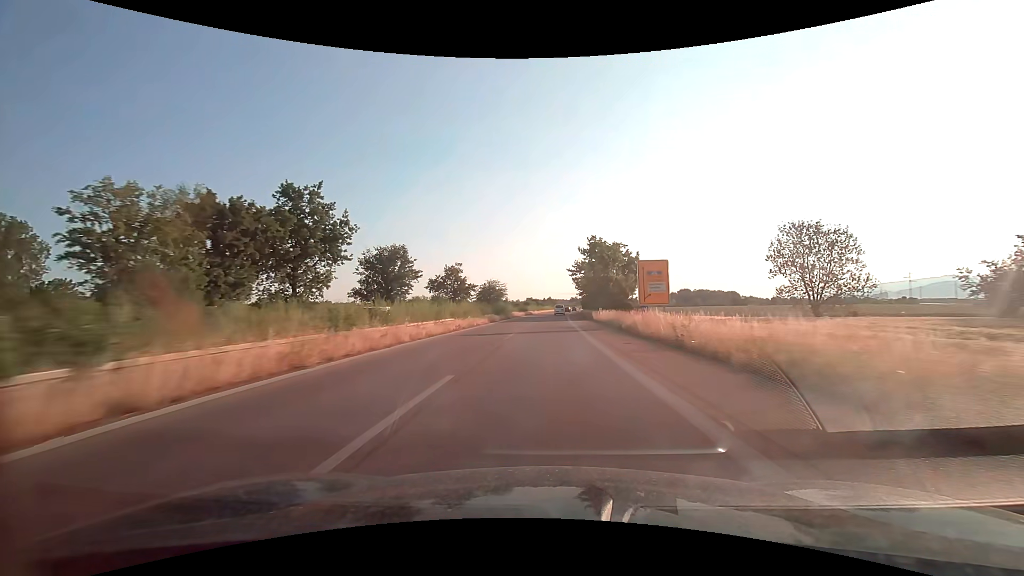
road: trunk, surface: asphalt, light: Day
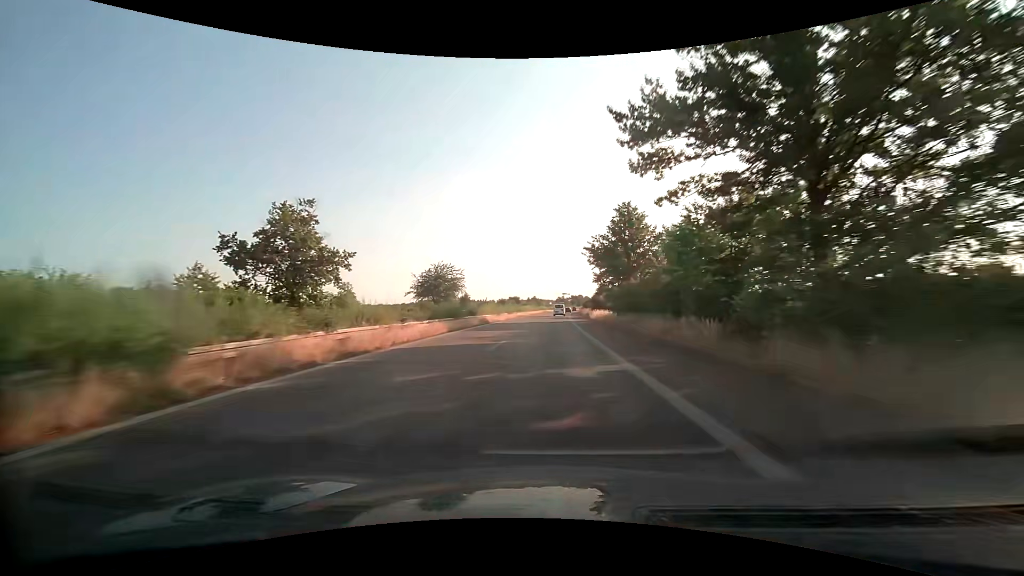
(+0.9, +61.2) m; +2°
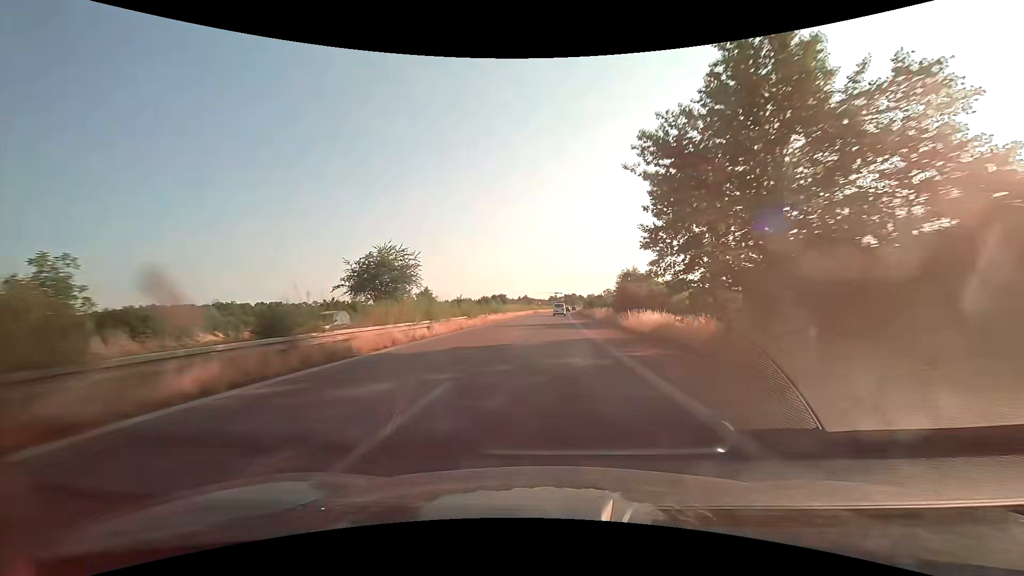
(+0.2, +30.5) m; +1°
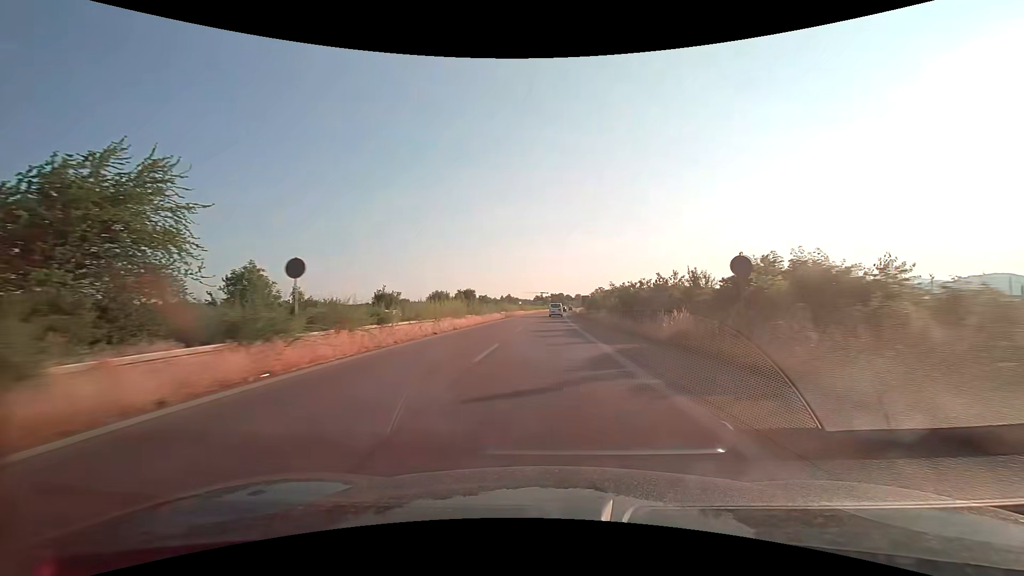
(+0.6, +45.0) m; +1°
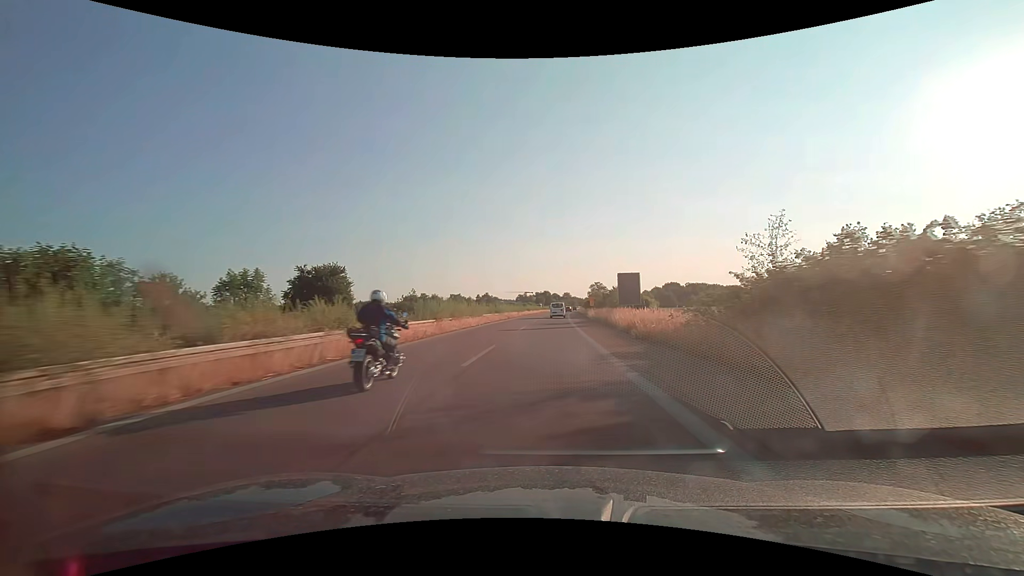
(+1.3, +72.8) m; +2°
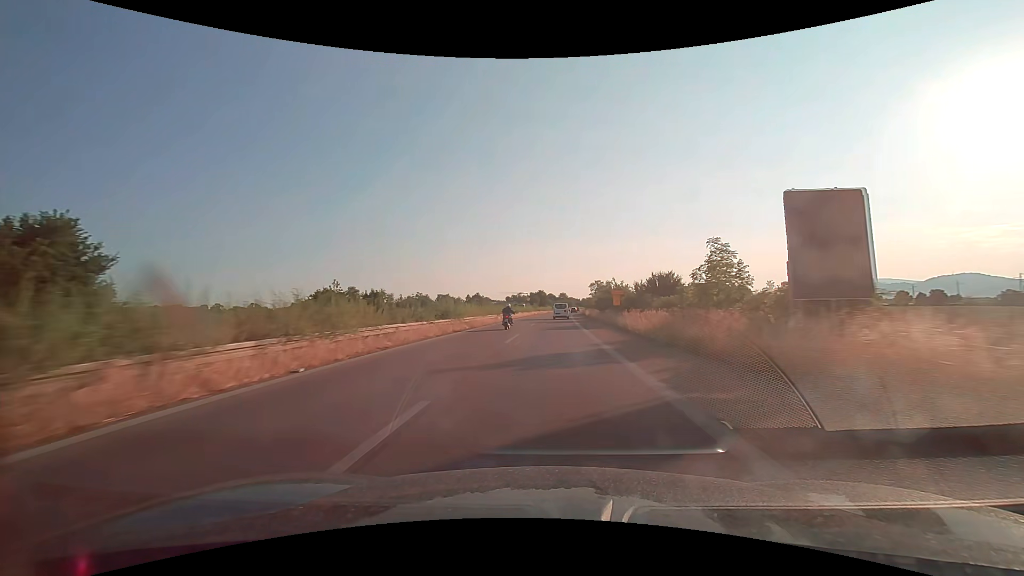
(+0.2, +28.4) m; 0°
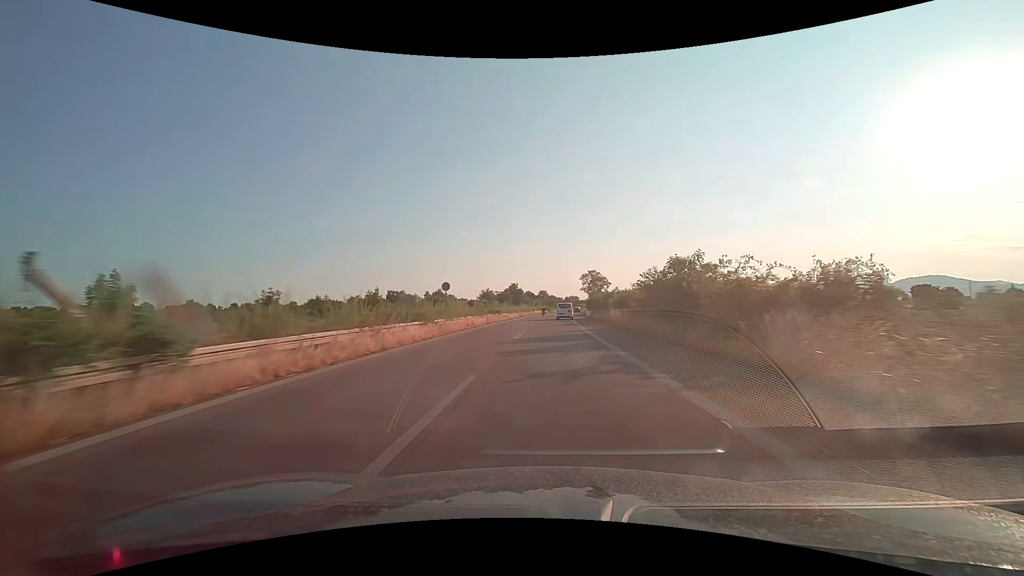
(+1.5, +69.9) m; +3°
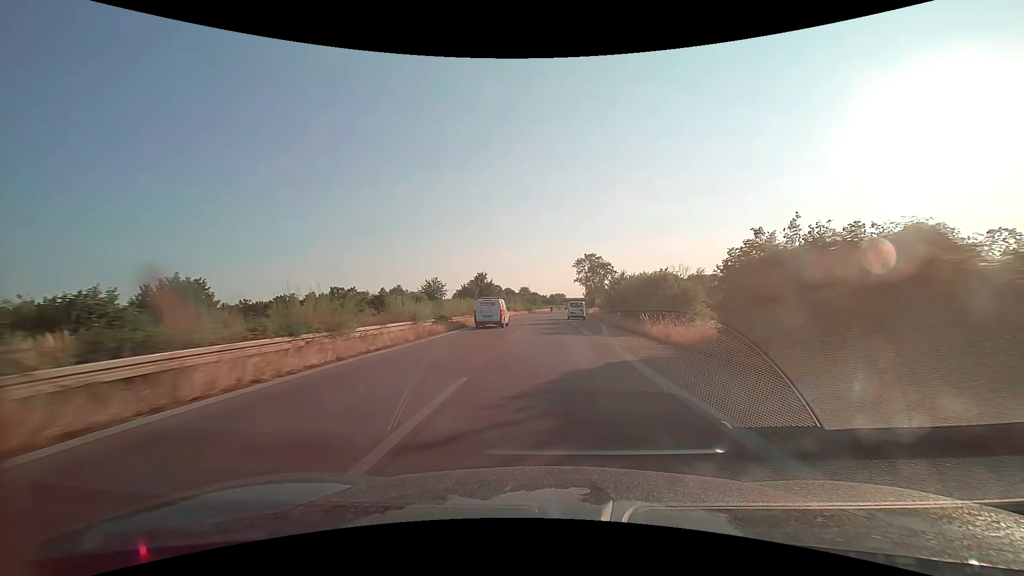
(+0.9, +54.8) m; +2°
(0, +10) (0, +20) (0, +30) (0, +40) (+1, +50) (+1, +60) (+1, +70) (+1, +80) (+2, +90) (+2, +100) m
